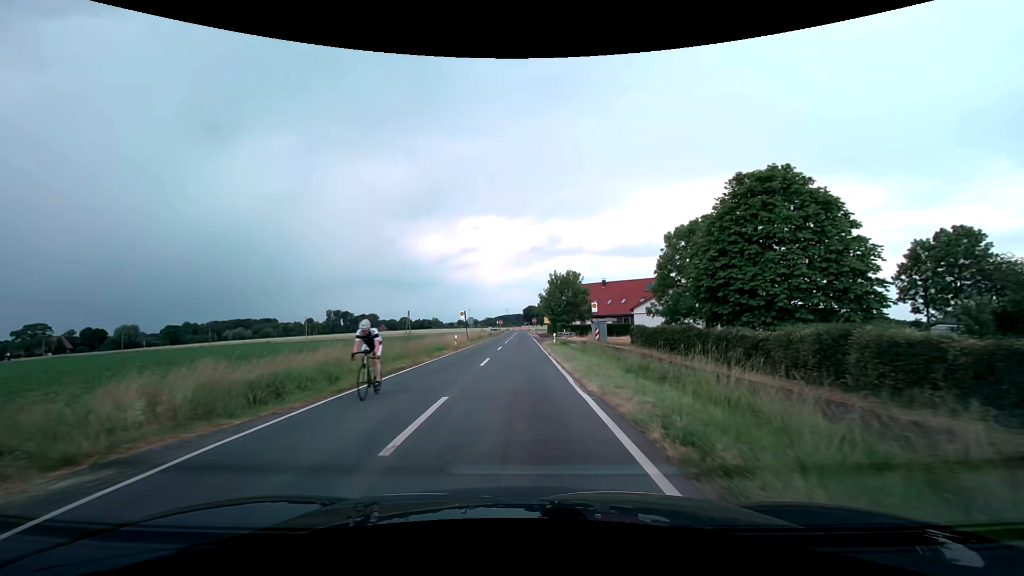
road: secondary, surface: asphalt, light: Day
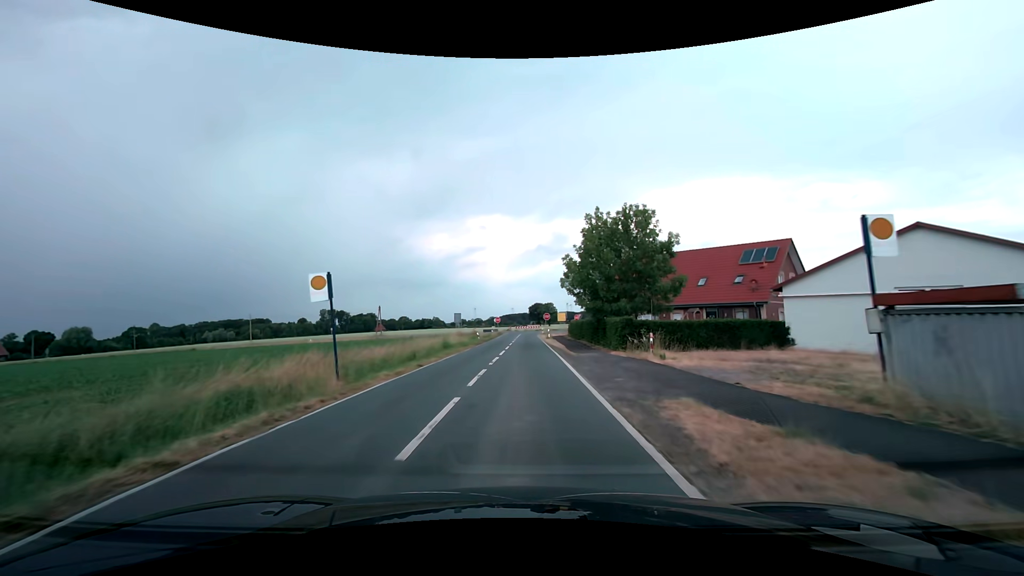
(-0.1, +36.3) m; -1°
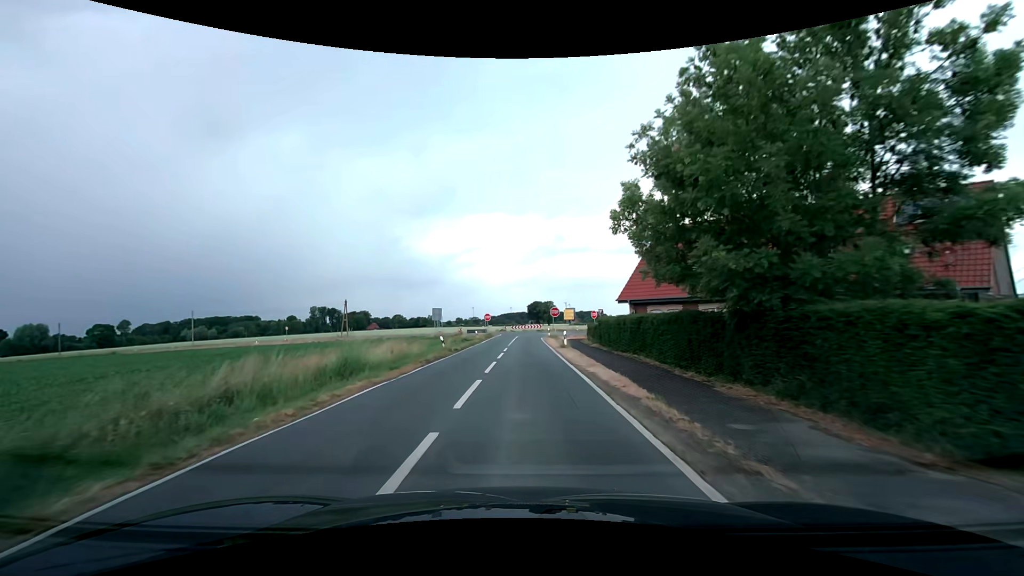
(+0.1, +21.1) m; 0°
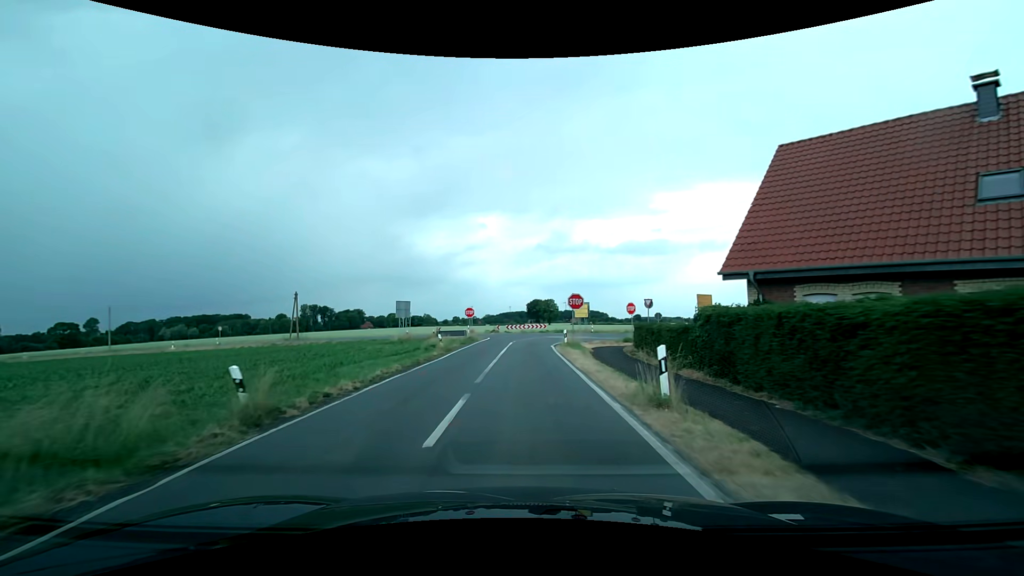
(+0.1, +20.4) m; +1°
